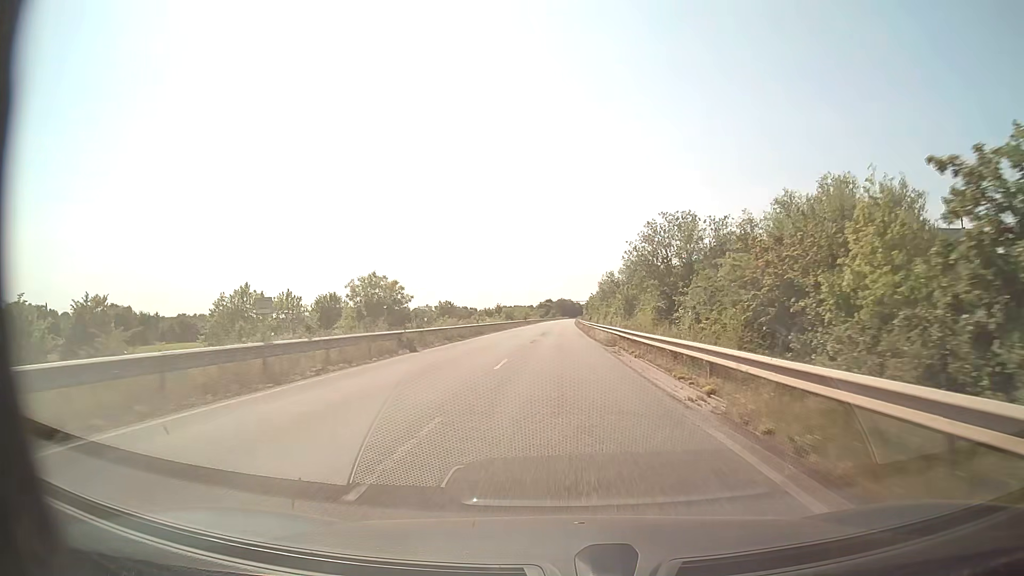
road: secondary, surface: asphalt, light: Day
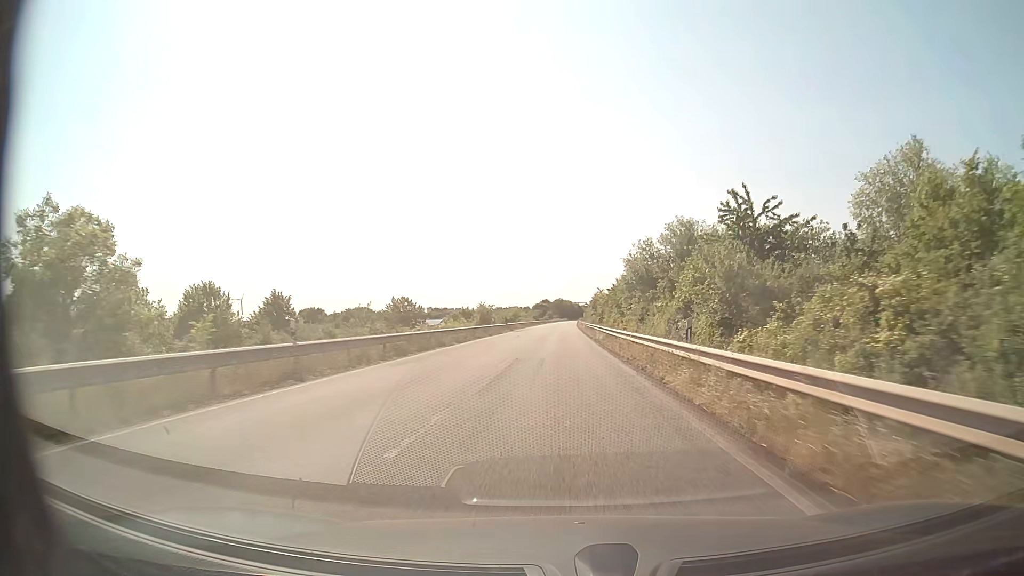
(+0.1, +34.4) m; 0°
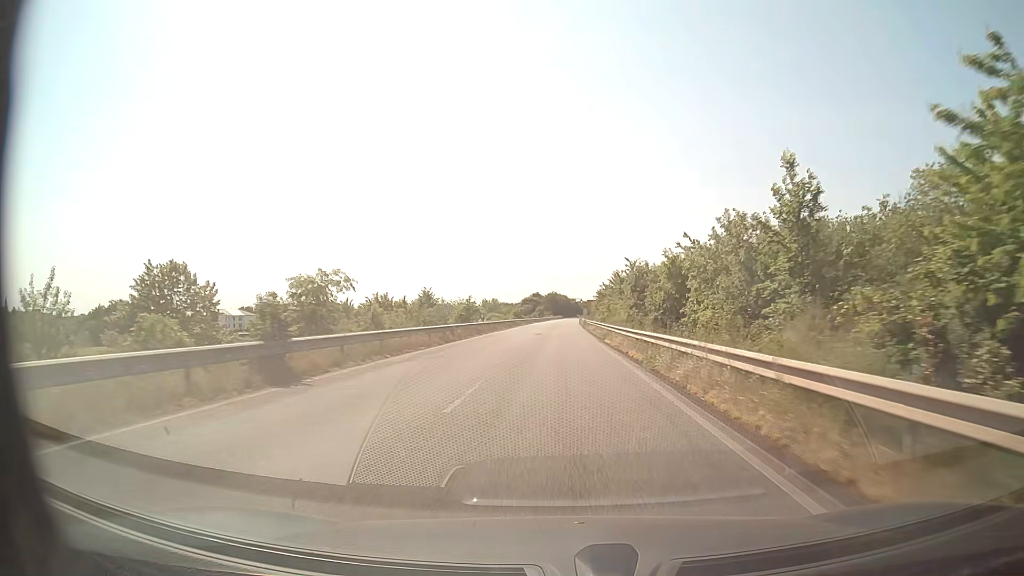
(+0.2, +57.4) m; +1°
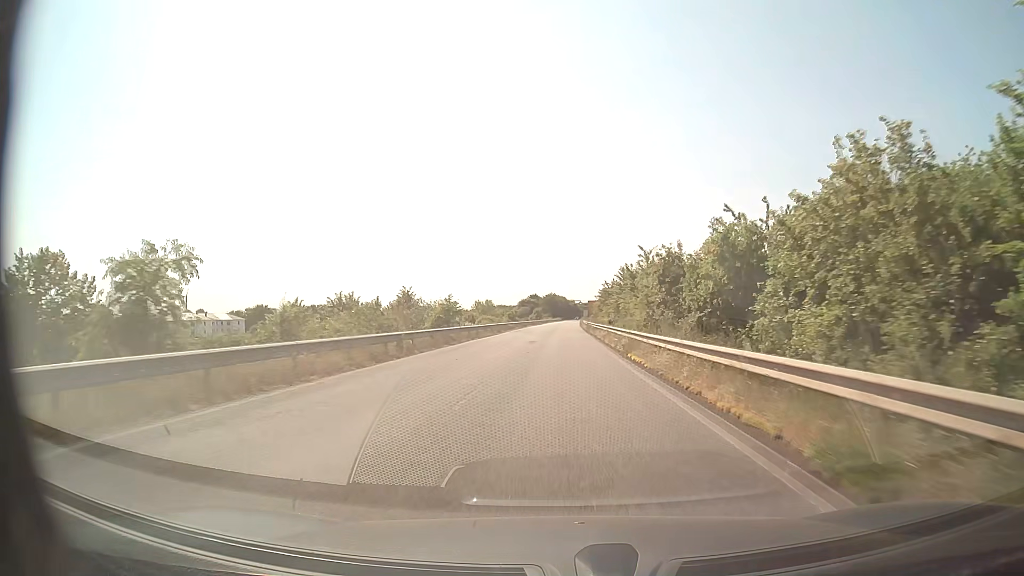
(0.0, +11.5) m; 0°
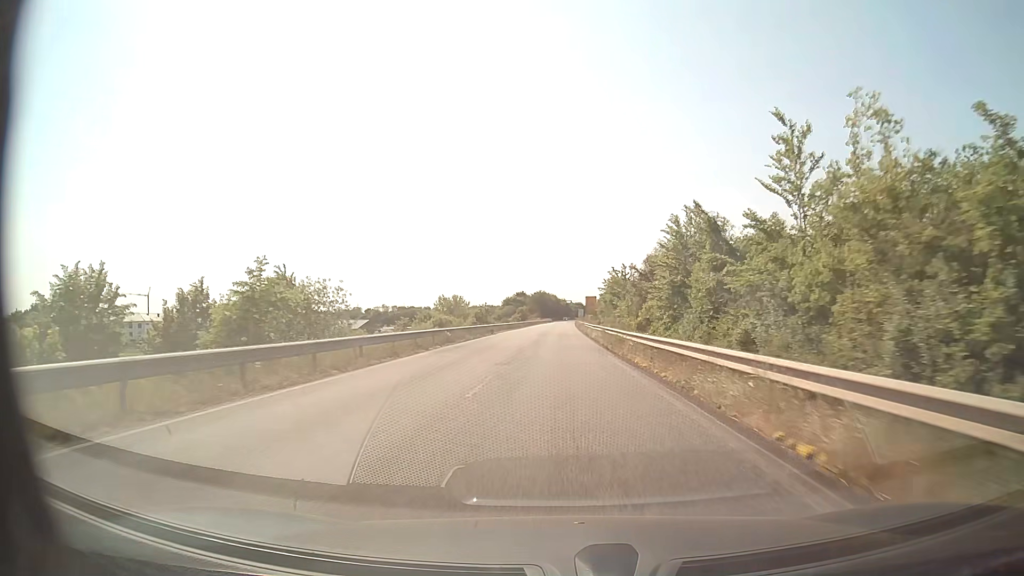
(+0.2, +34.5) m; +1°
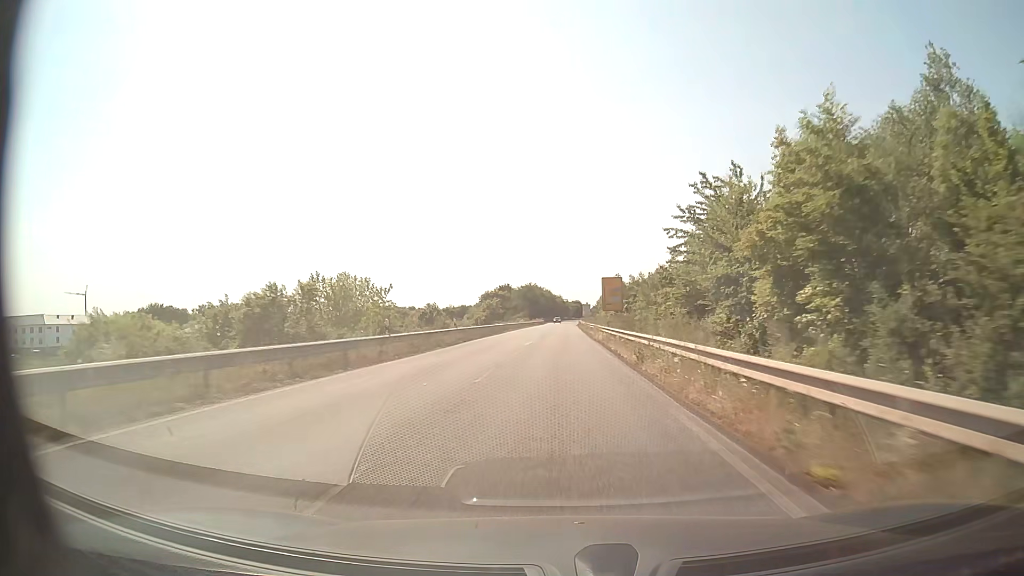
(+0.4, +57.4) m; 0°
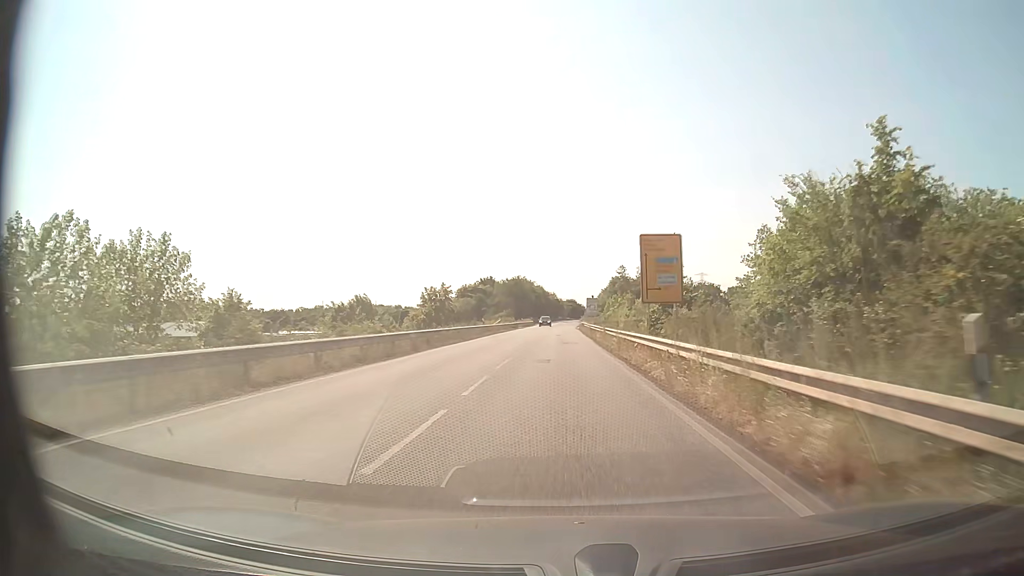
(+0.1, +34.5) m; 0°
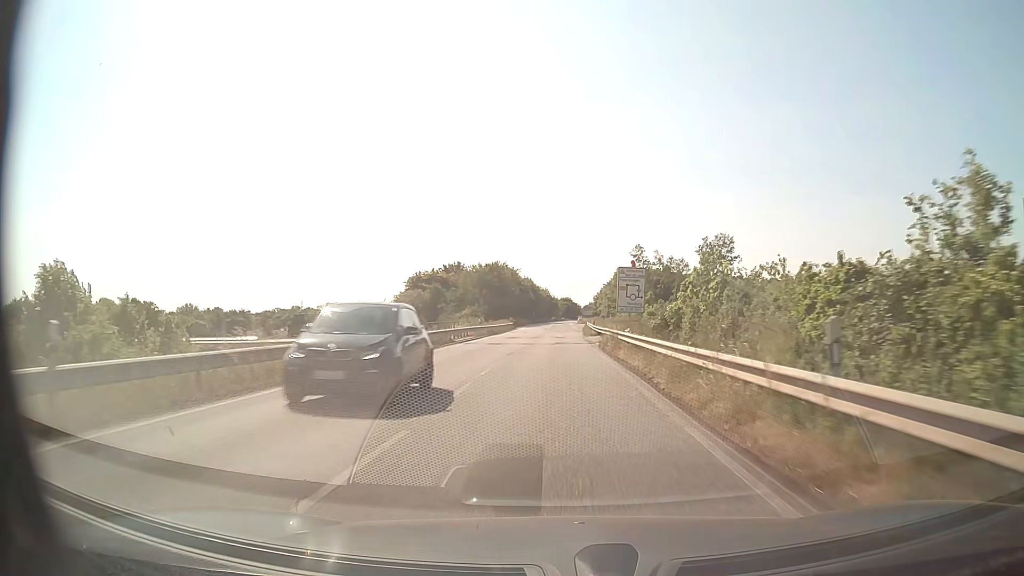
(+0.3, +46.0) m; +1°
(0, +10) (0, +20) (0, +30) (0, +40) (0, +50) (0, +60) (0, +70) (0, +80) (0, +90) (0, +100) m
